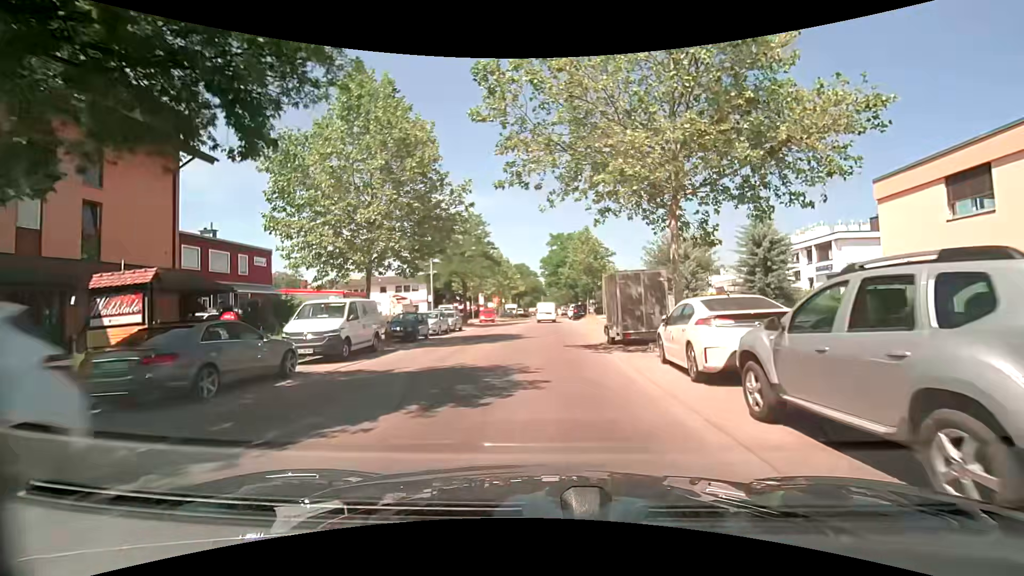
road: unclassified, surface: asphalt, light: Day
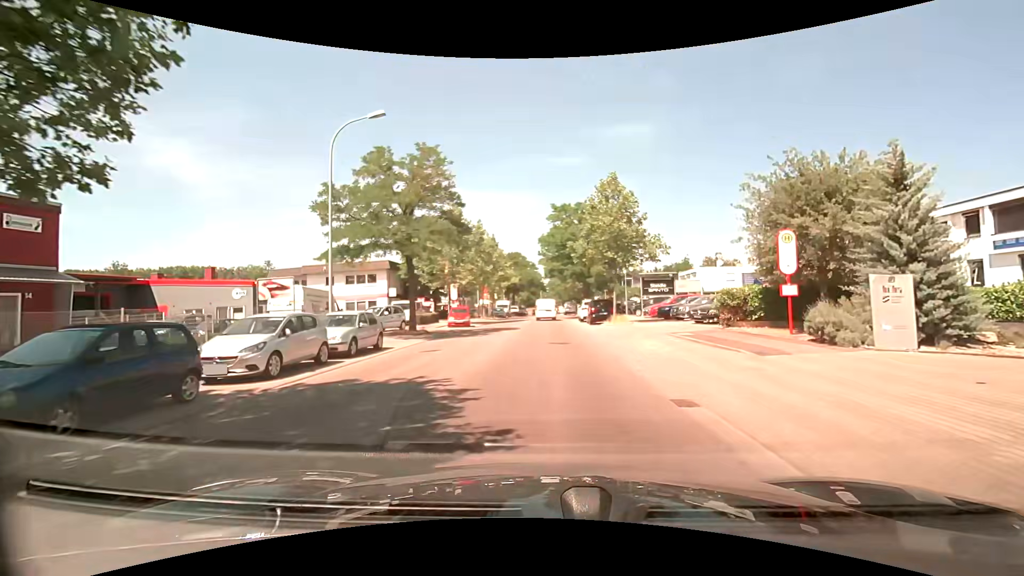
(-0.1, +18.2) m; 0°
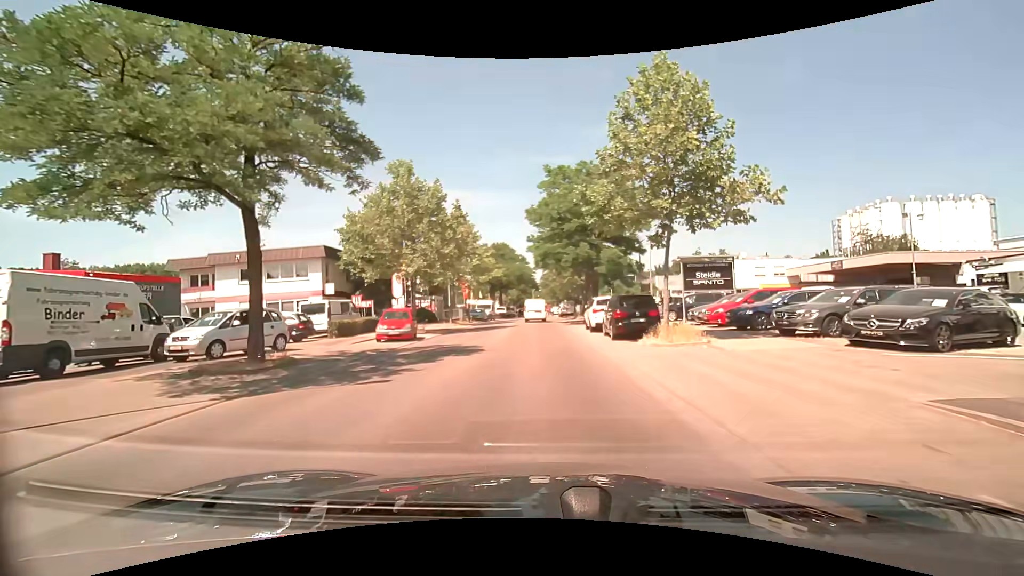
(+0.2, +14.1) m; +1°
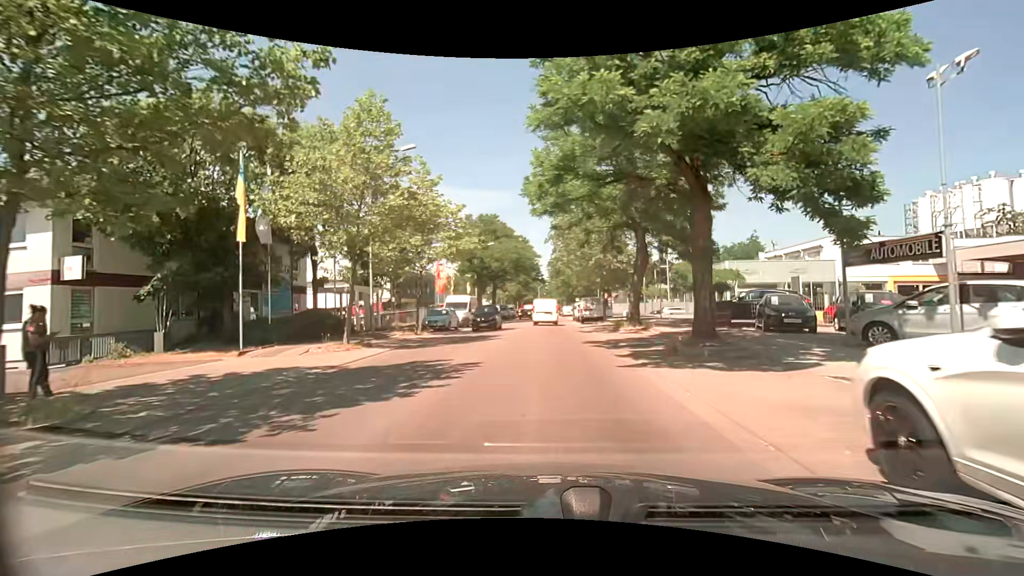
(-0.3, +22.9) m; -1°
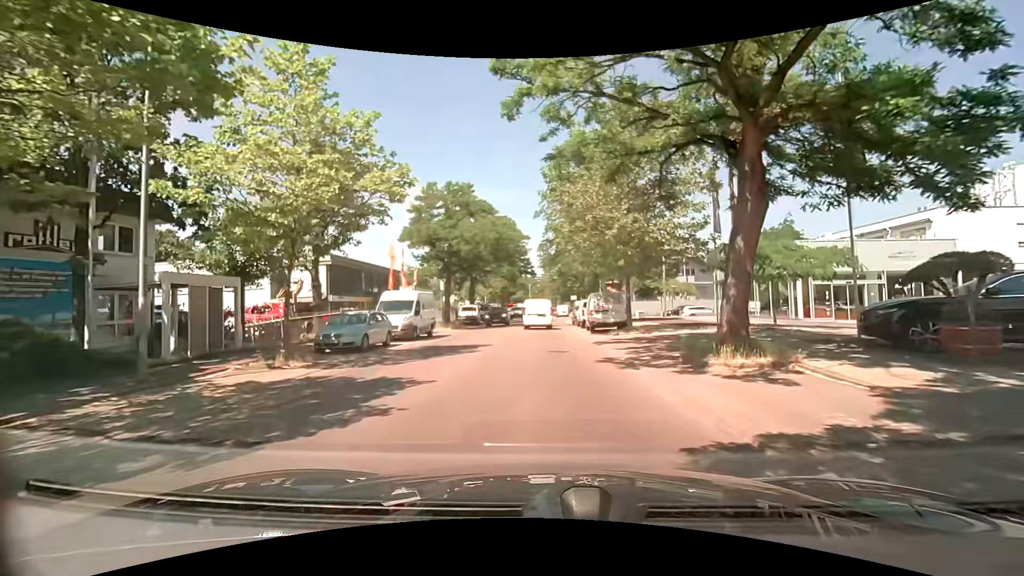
(+0.1, +13.4) m; 0°
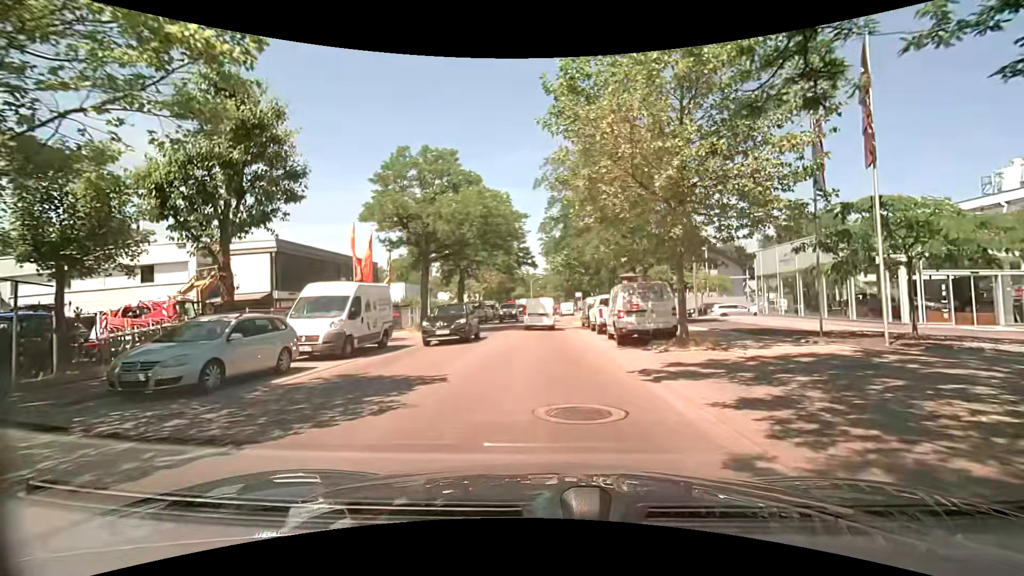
(0.0, +8.2) m; 0°
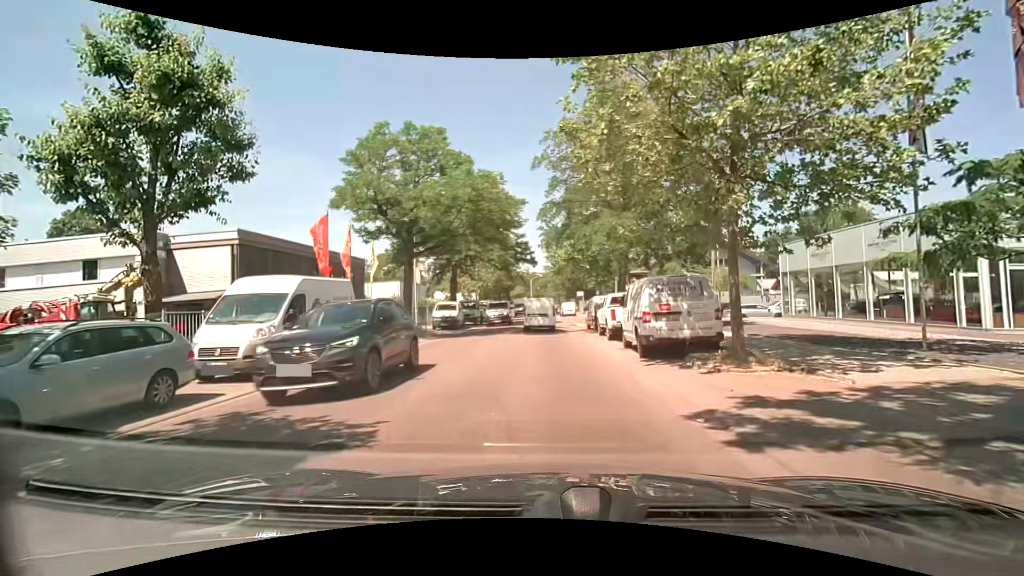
(0.0, +3.8) m; 0°
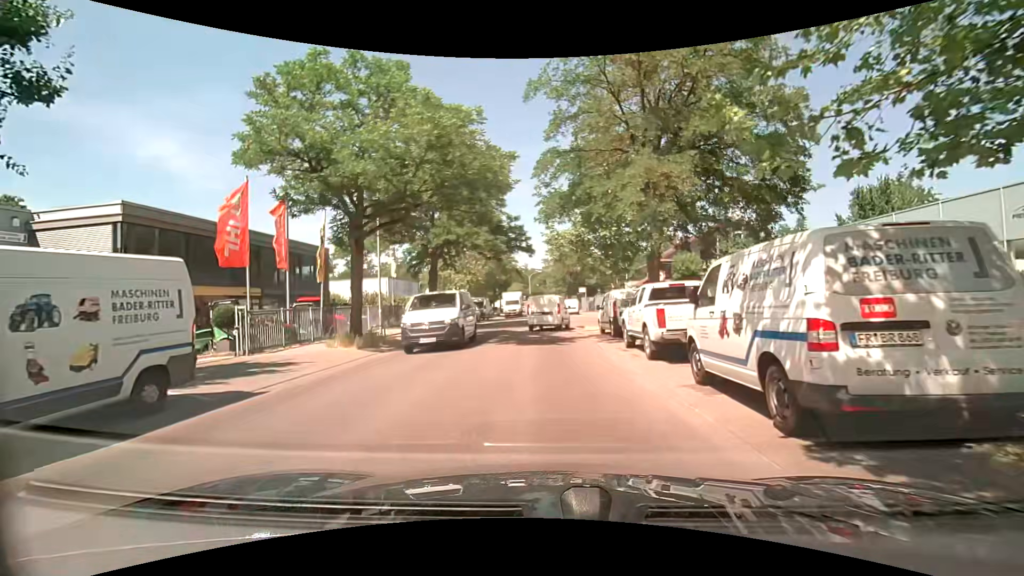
(-0.1, +7.4) m; 0°
